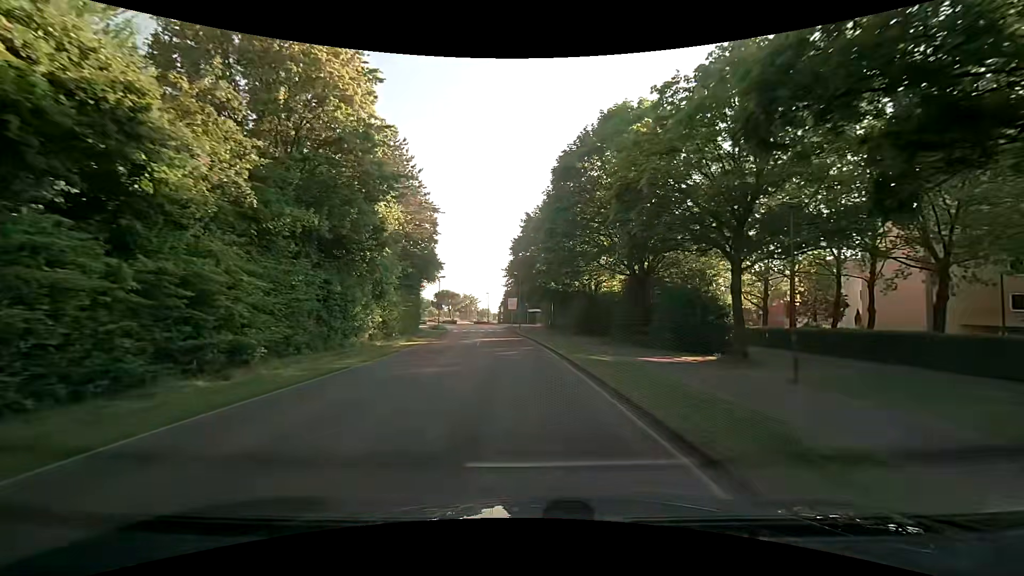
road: tertiary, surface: asphalt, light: Day
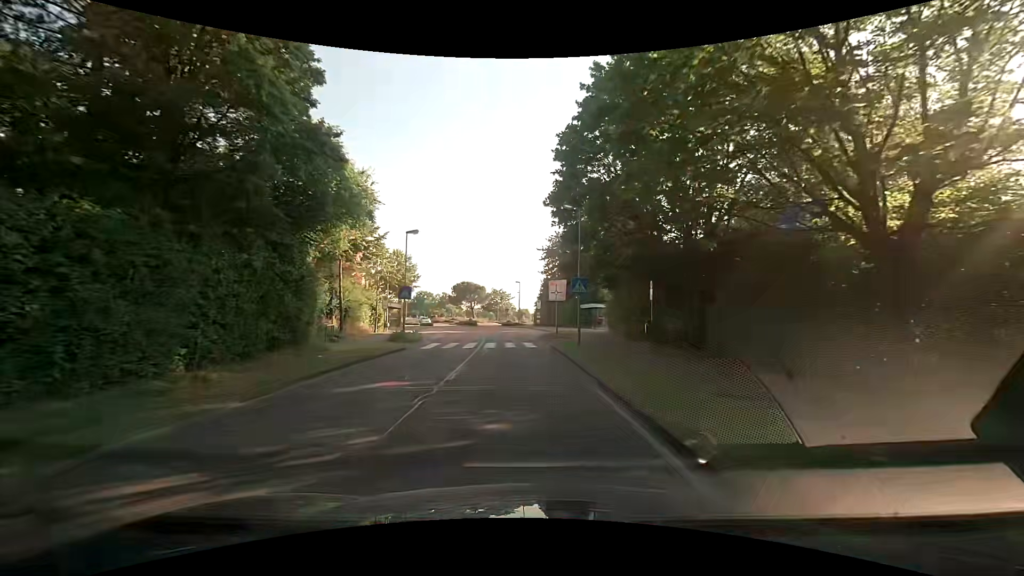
(-2.1, +32.2) m; -6°
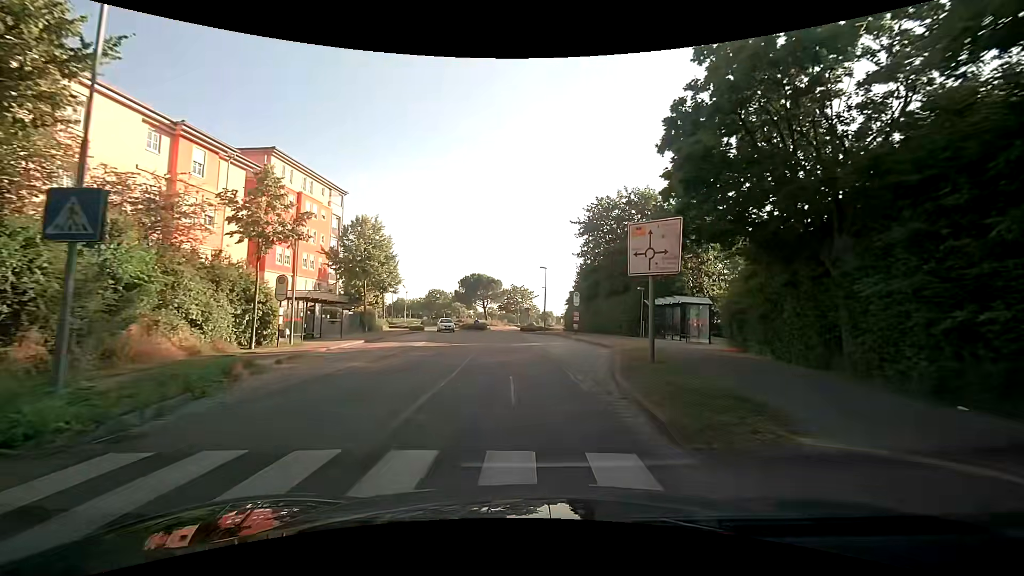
(-0.5, +22.8) m; -3°
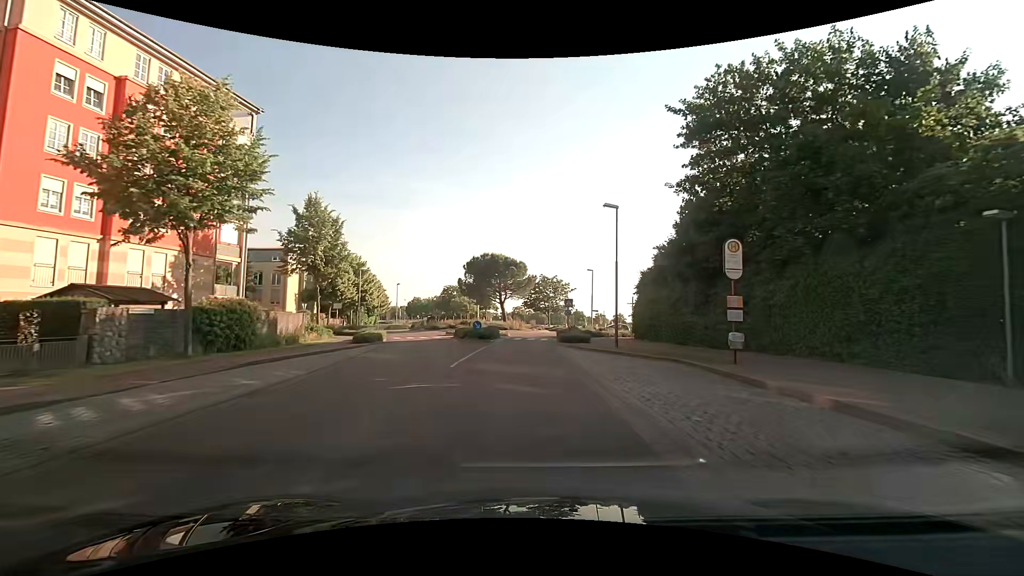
(-0.6, +26.6) m; -3°
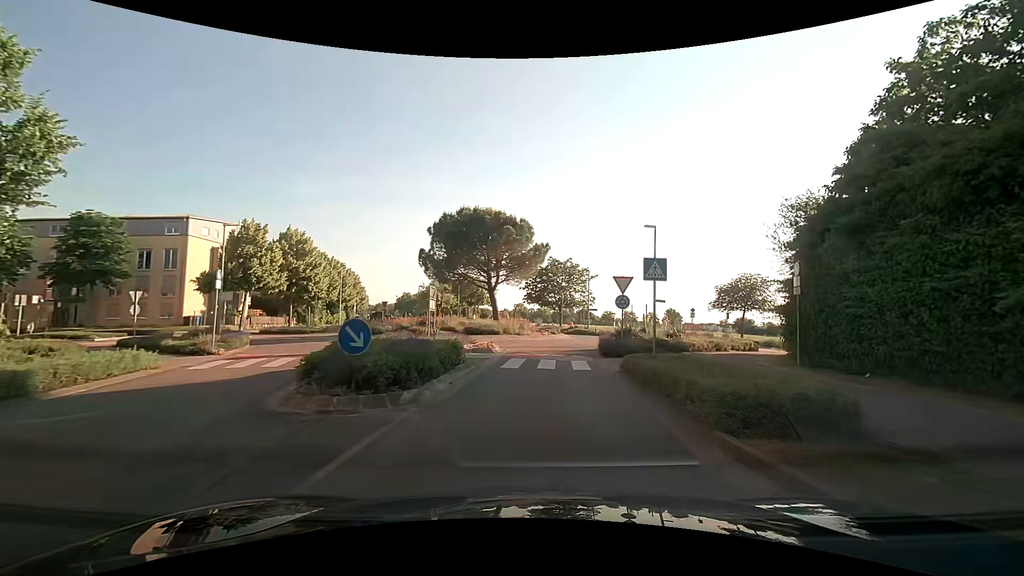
(-0.4, +22.7) m; -1°
(0, +10) (+1, +20) (+4, +29) (+7, +39) (+4, +48) (0, +57) (-5, +66) (-8, +75) (-10, +85) (-13, +95) m
